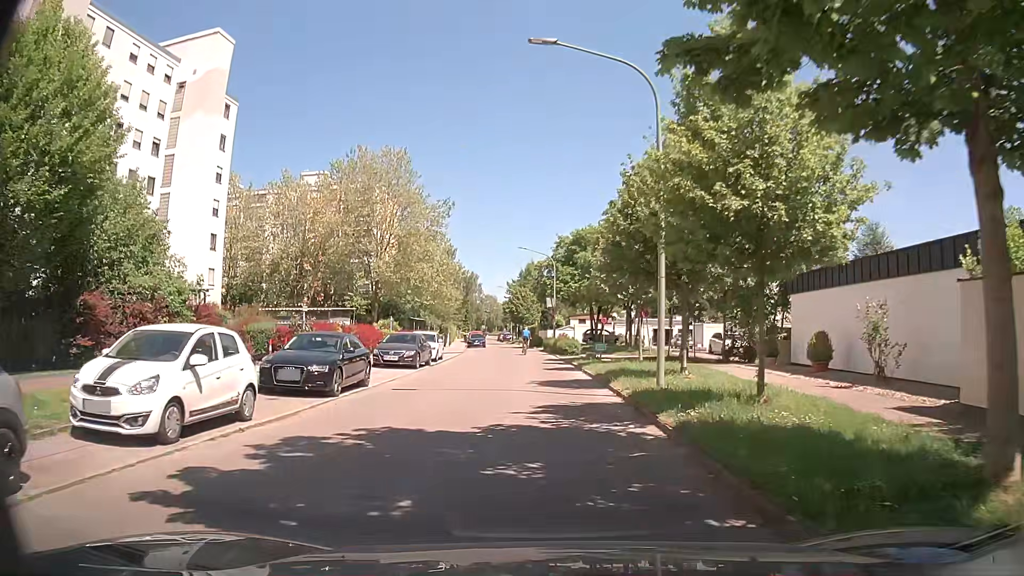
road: residential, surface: asphalt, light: Day
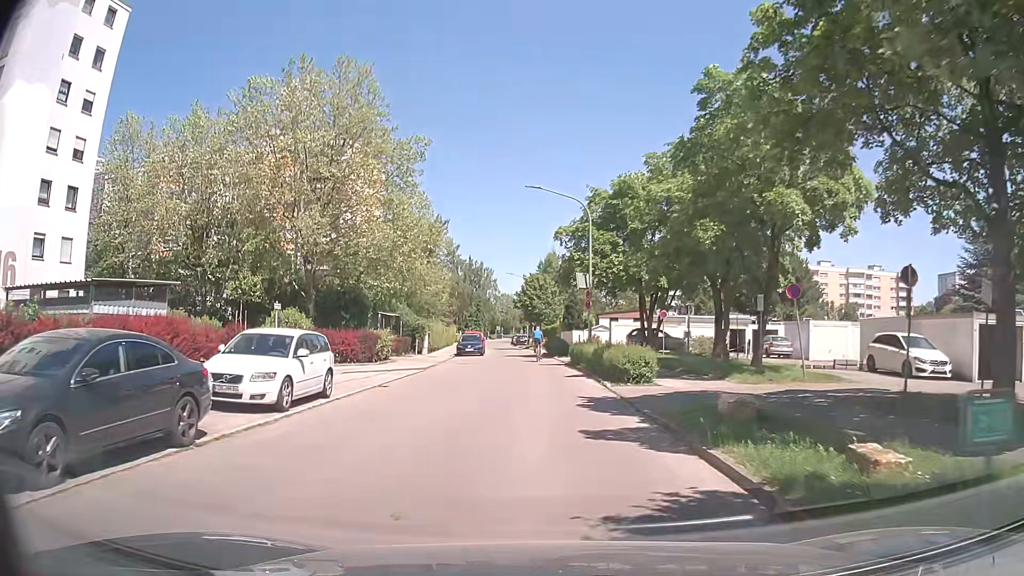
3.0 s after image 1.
(-1.1, +21.7) m; -4°
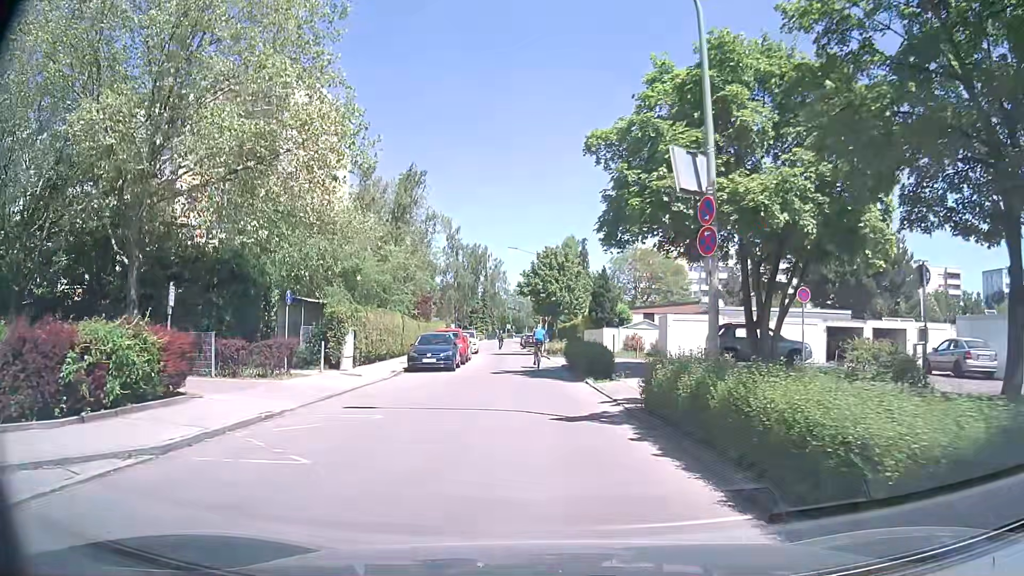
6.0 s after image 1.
(-0.2, +19.8) m; -1°
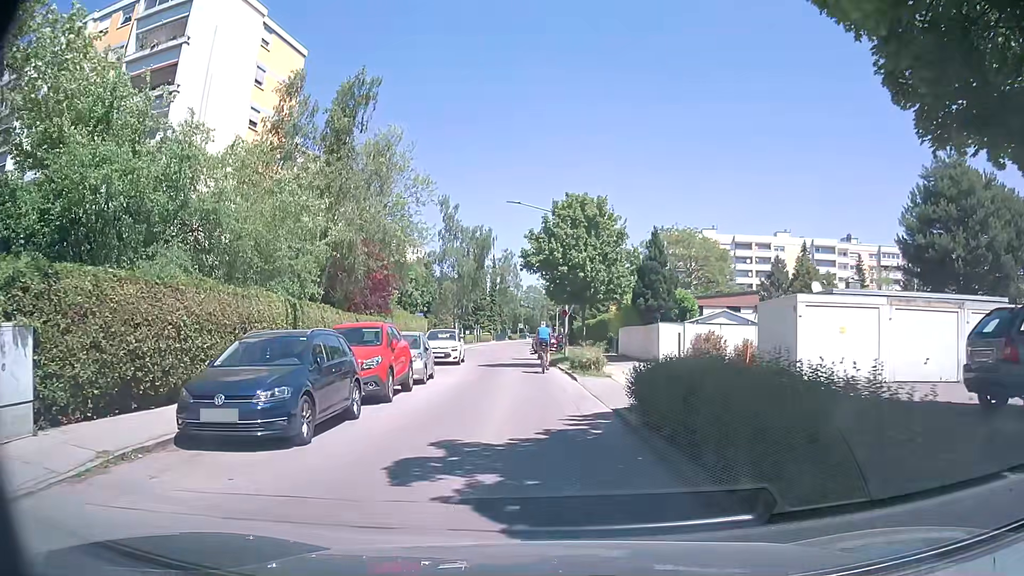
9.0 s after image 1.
(-0.2, +17.1) m; -2°
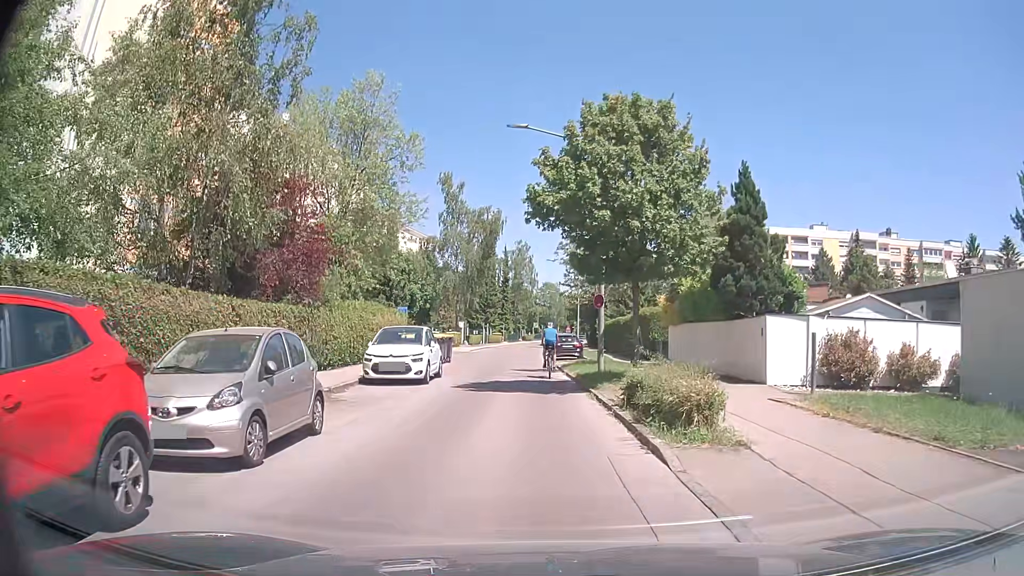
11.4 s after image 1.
(-0.1, +12.1) m; -1°
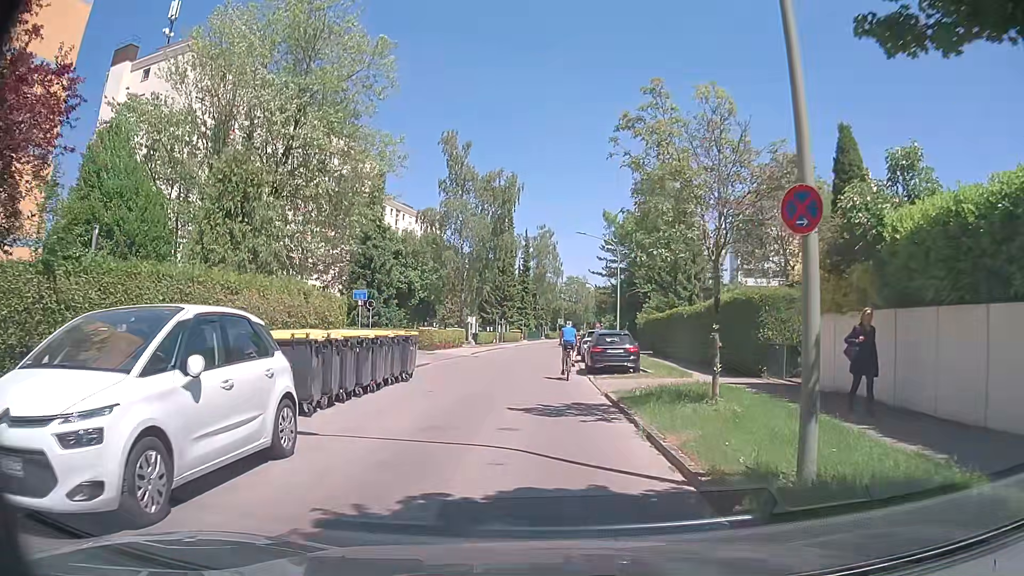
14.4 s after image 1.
(-0.3, +14.6) m; -2°
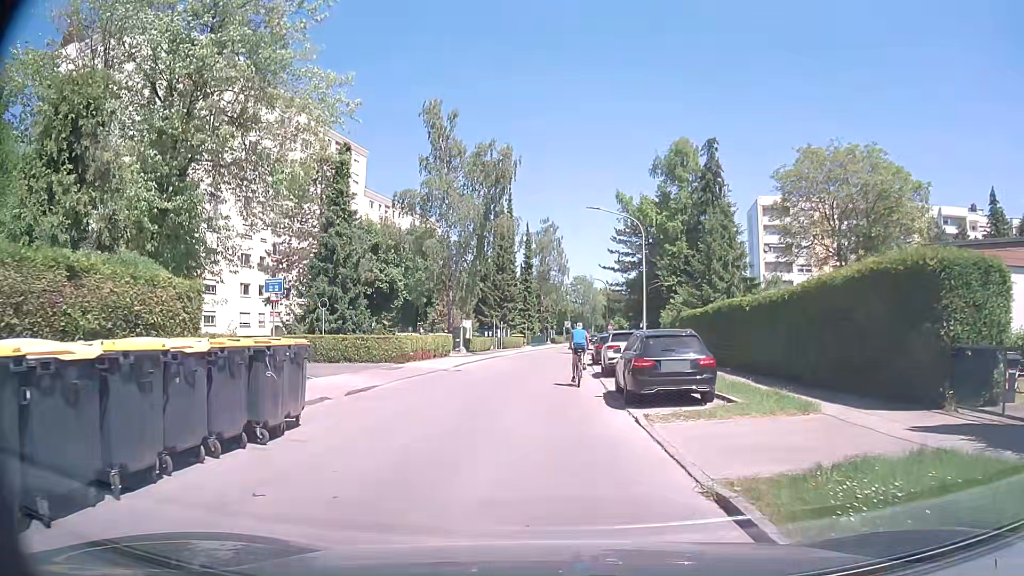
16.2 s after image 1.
(-0.1, +9.7) m; -1°
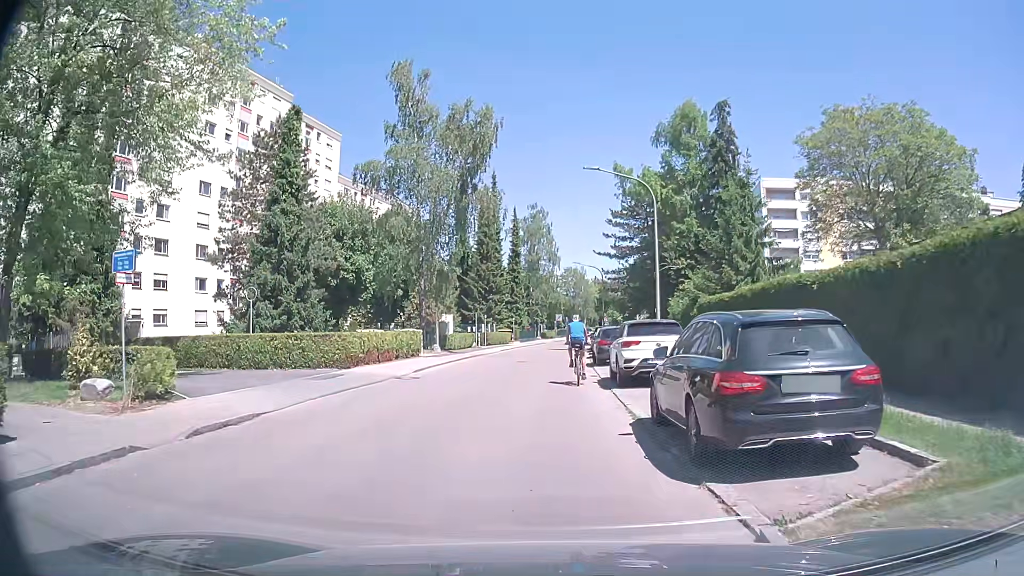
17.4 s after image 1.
(0.0, +7.0) m; -1°
(0, +10) (0, +20) (+1, +30) (+2, +40) (+2, +50) (+3, +60) (+5, +70) (+6, +80) (+9, +89) (+12, +99) m
